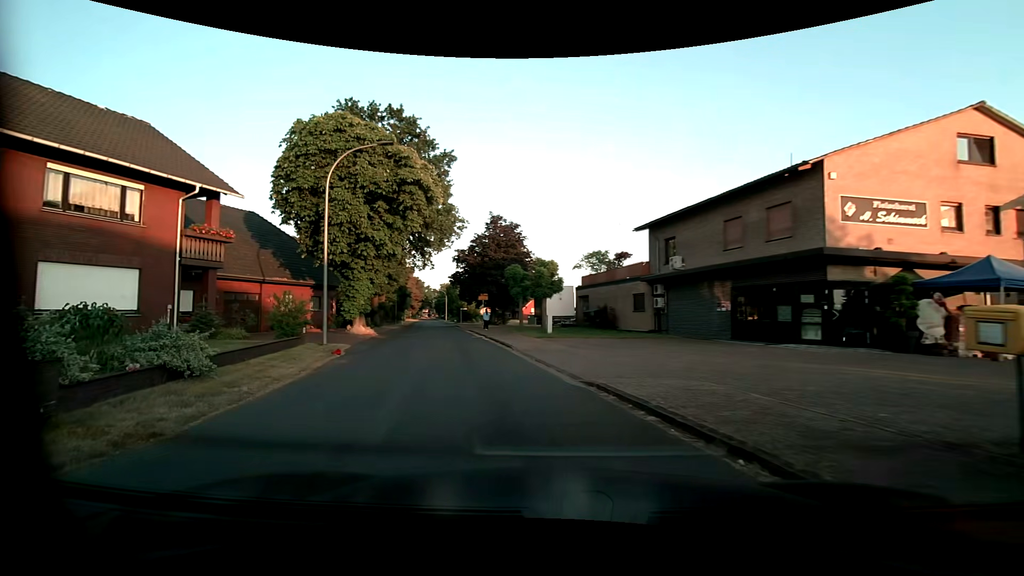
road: unclassified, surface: asphalt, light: Day
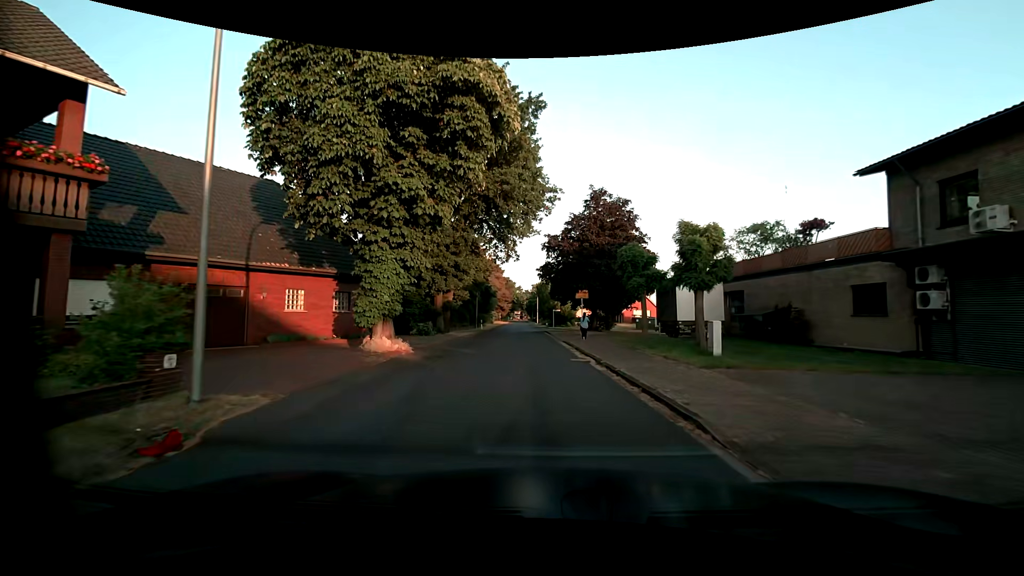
(-1.6, +11.9) m; -11°
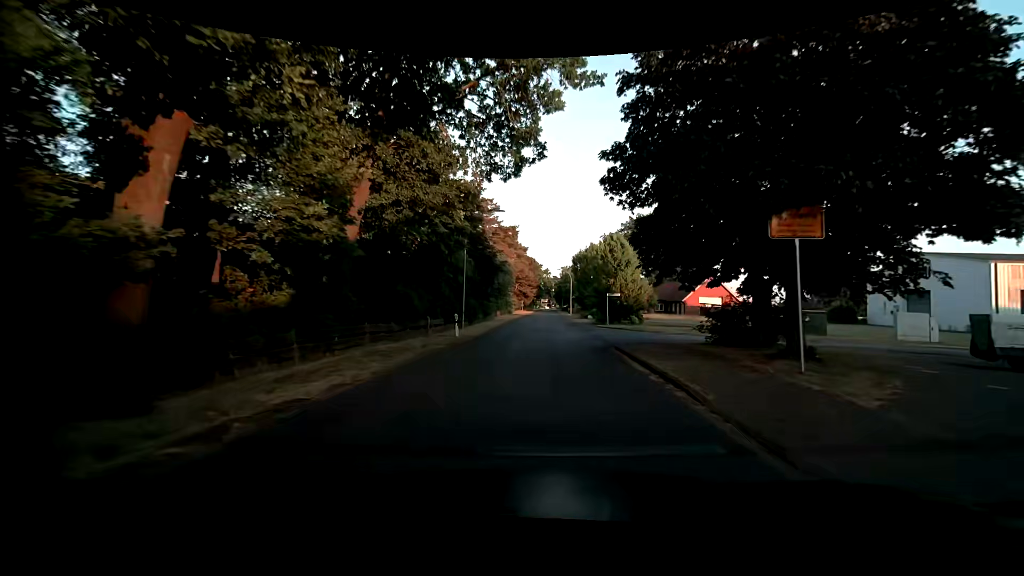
(-1.3, +27.7) m; -4°
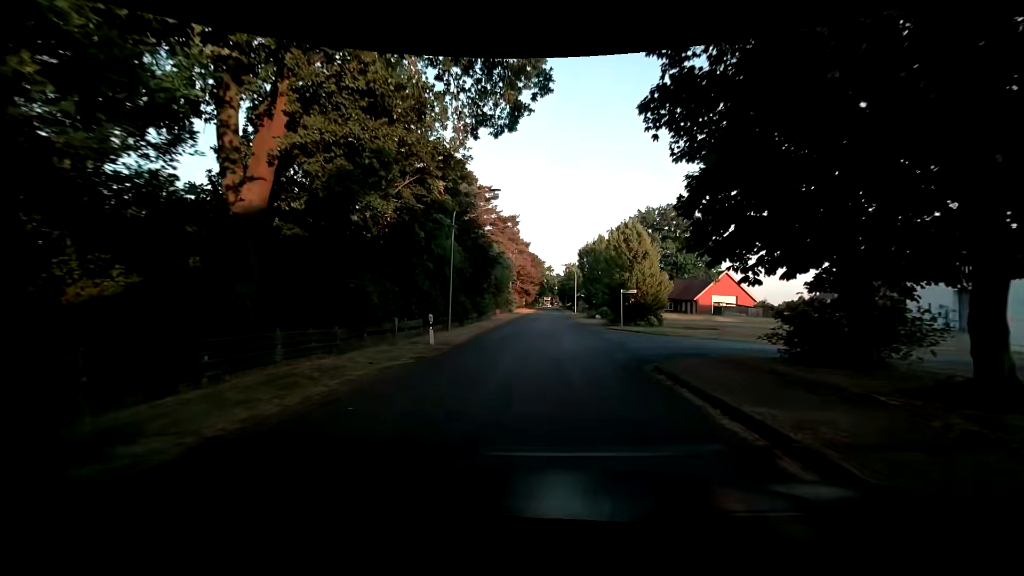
(0.0, +5.0) m; 0°
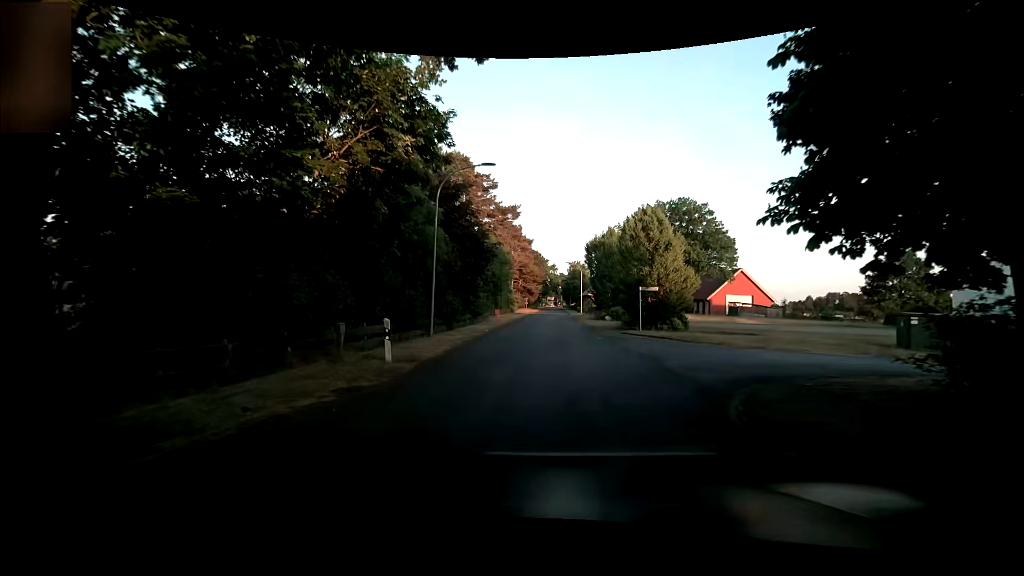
(-0.1, +4.6) m; 0°
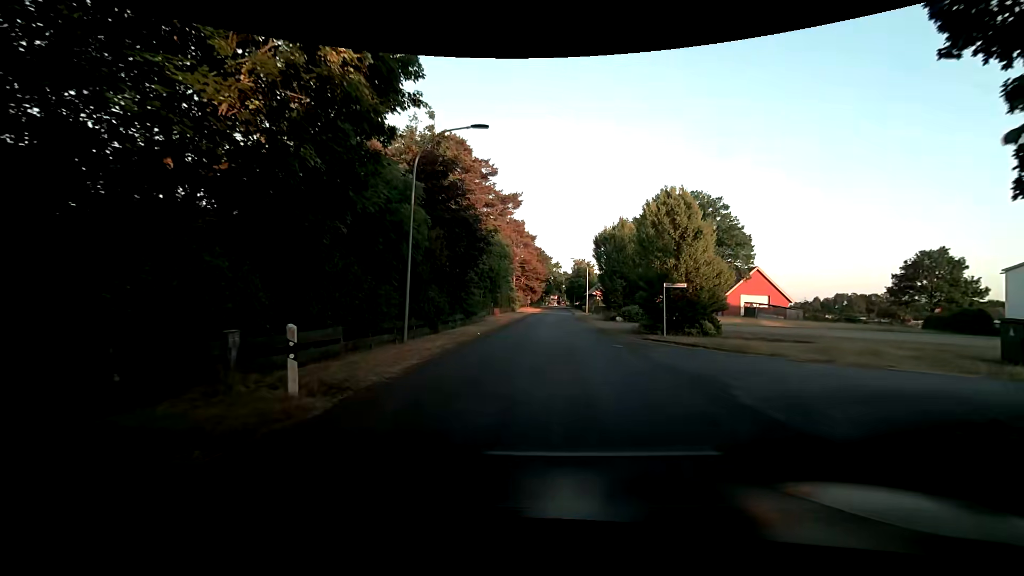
(-0.2, +4.2) m; -2°
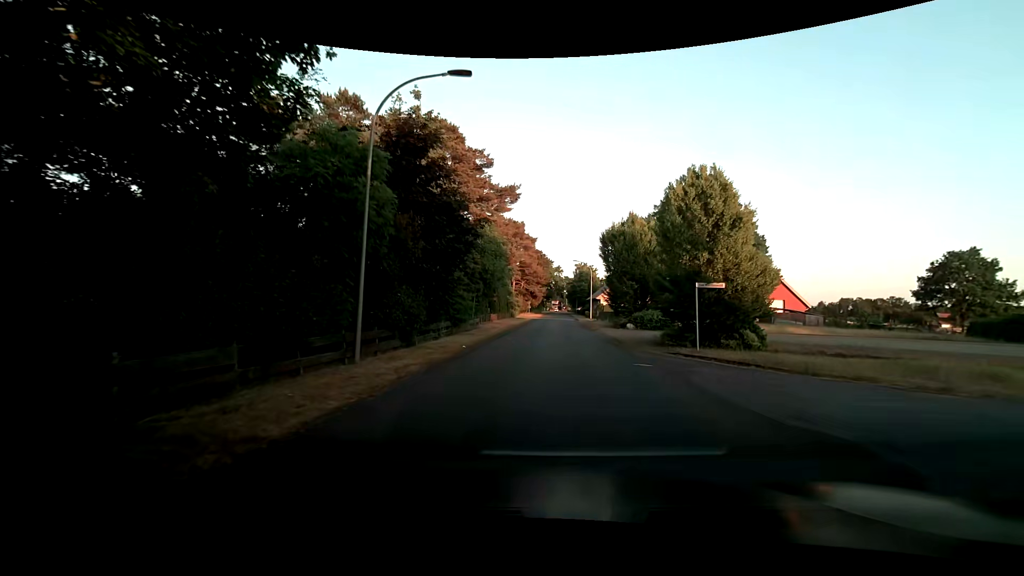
(+0.1, +4.3) m; 0°
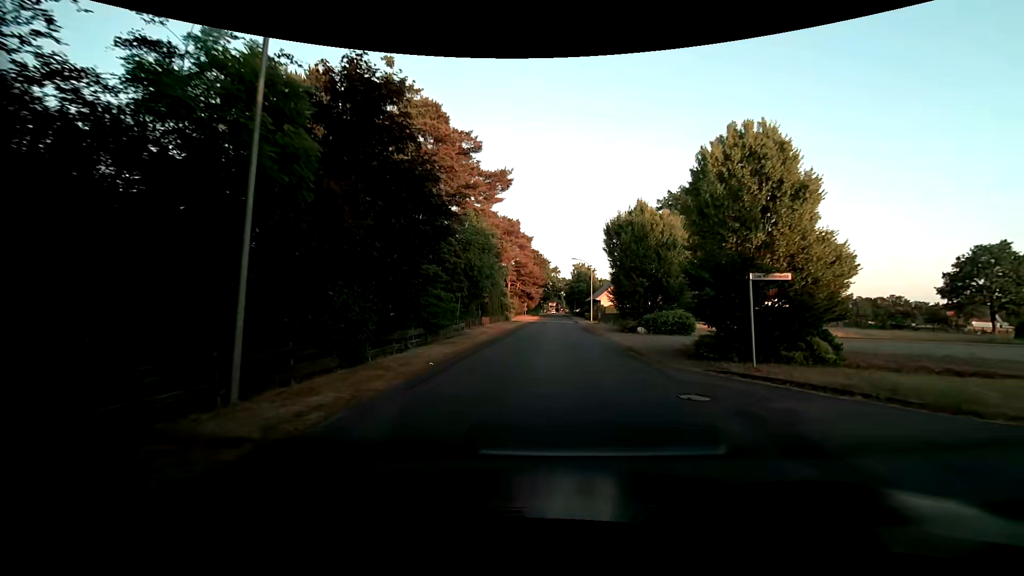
(0.0, +4.7) m; +2°
